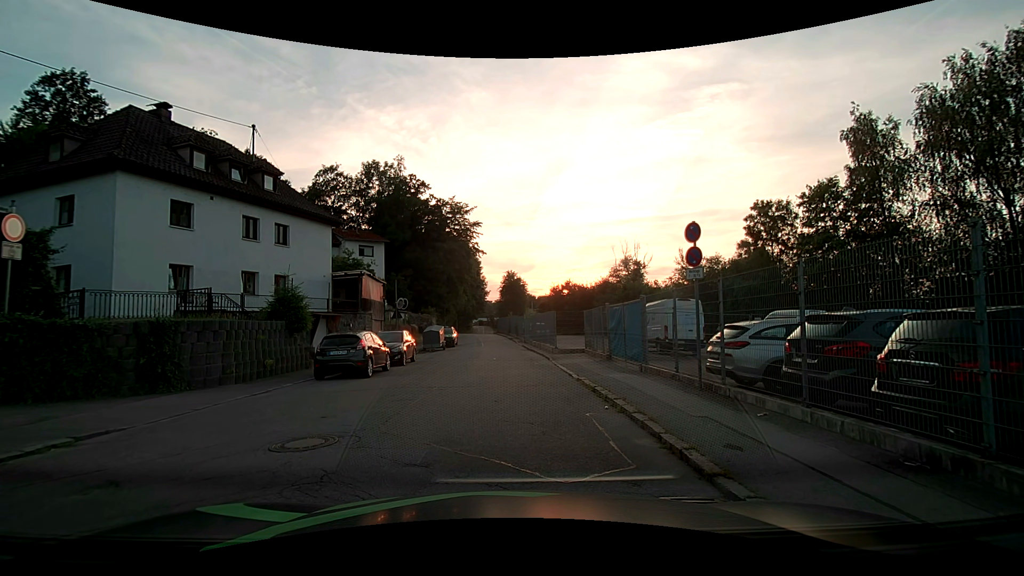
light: Day
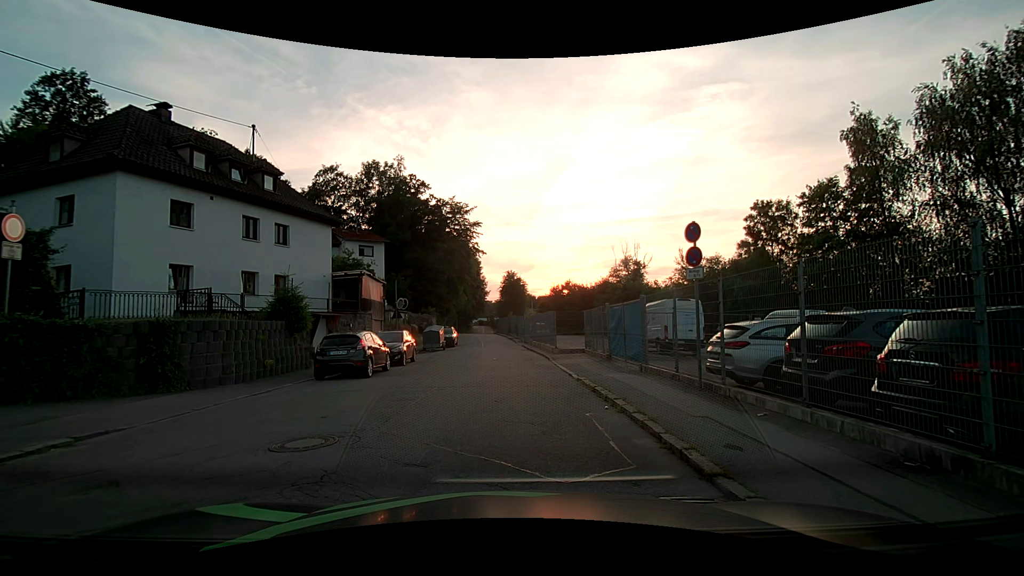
(0.0, 0.0) m; 0°
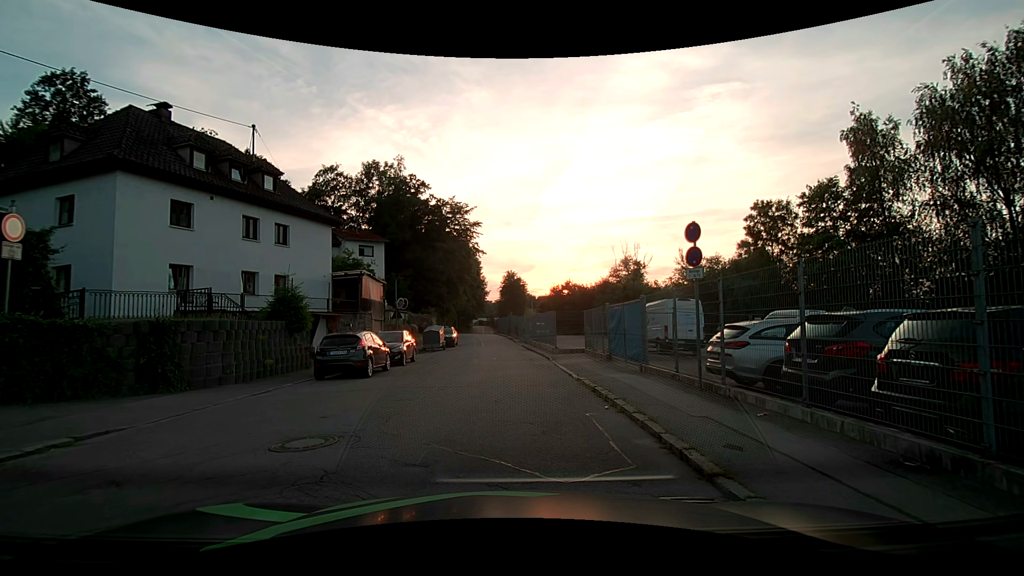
(0.0, 0.0) m; 0°
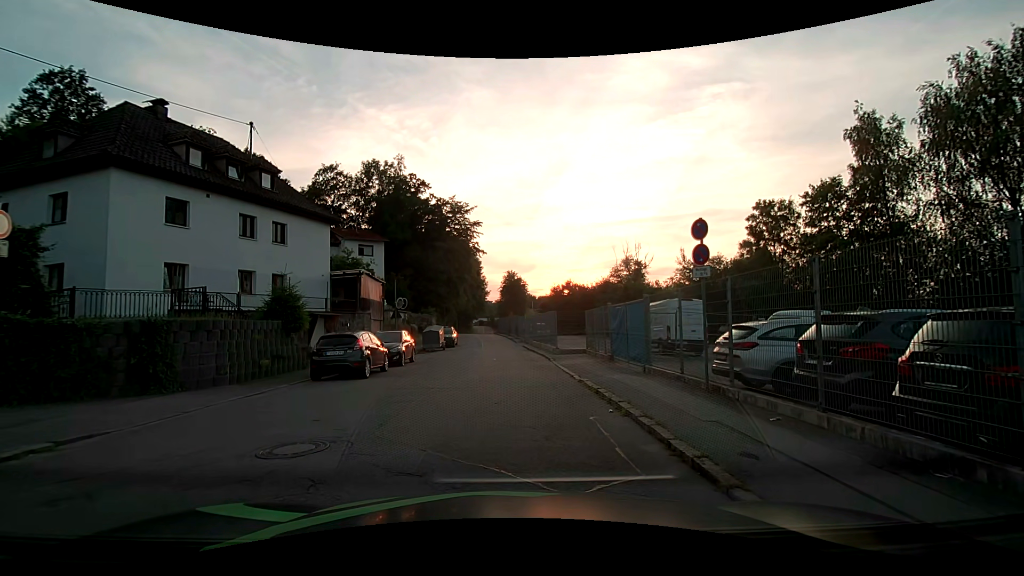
(0.0, +0.3) m; 0°
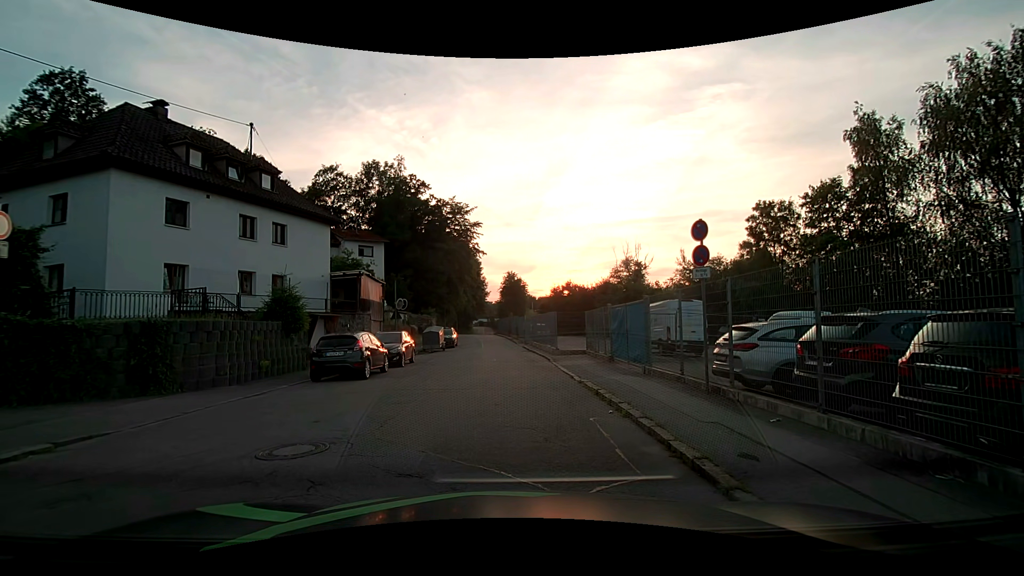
(0.0, +0.1) m; 0°
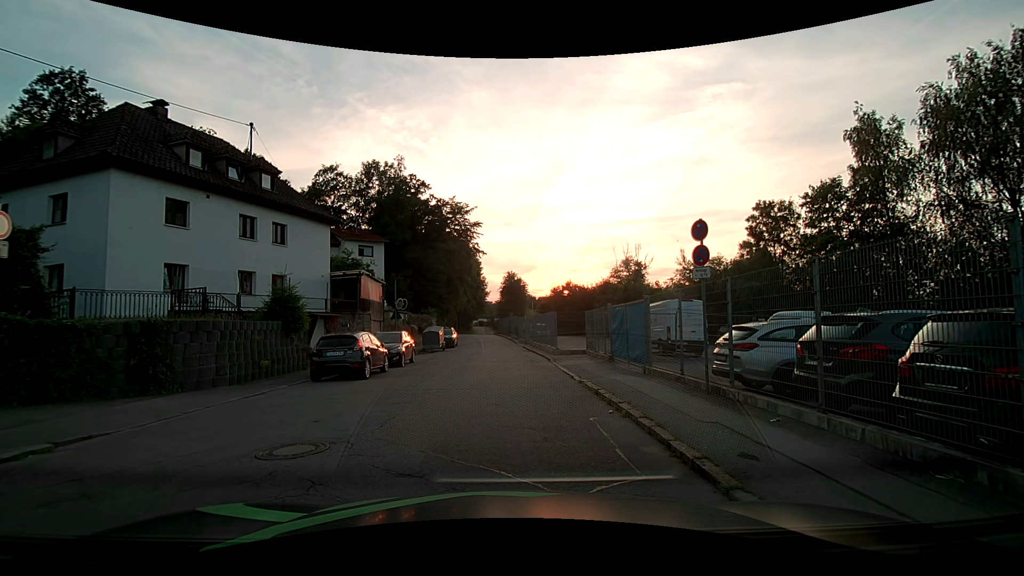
(0.0, 0.0) m; 0°
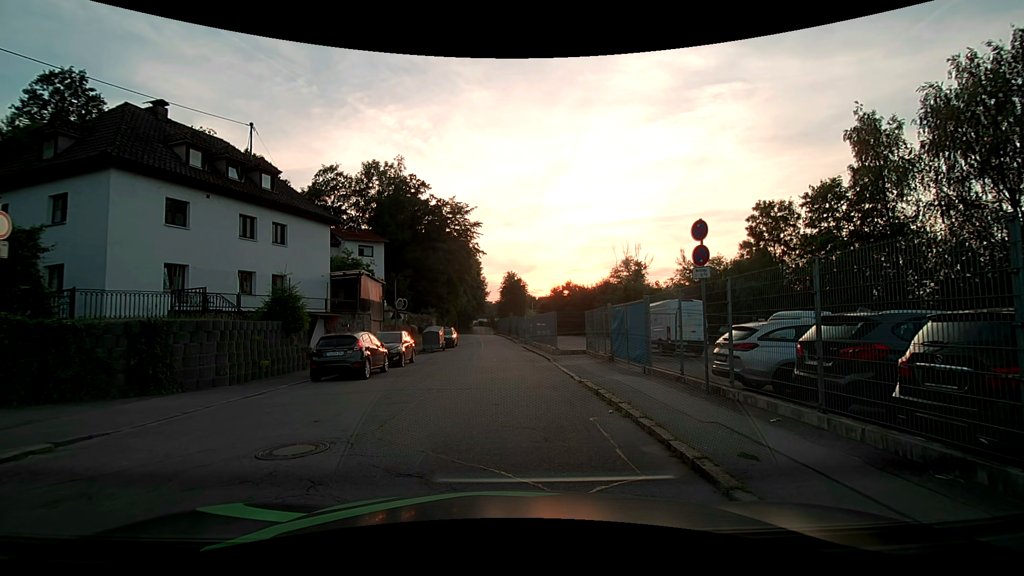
(0.0, 0.0) m; 0°
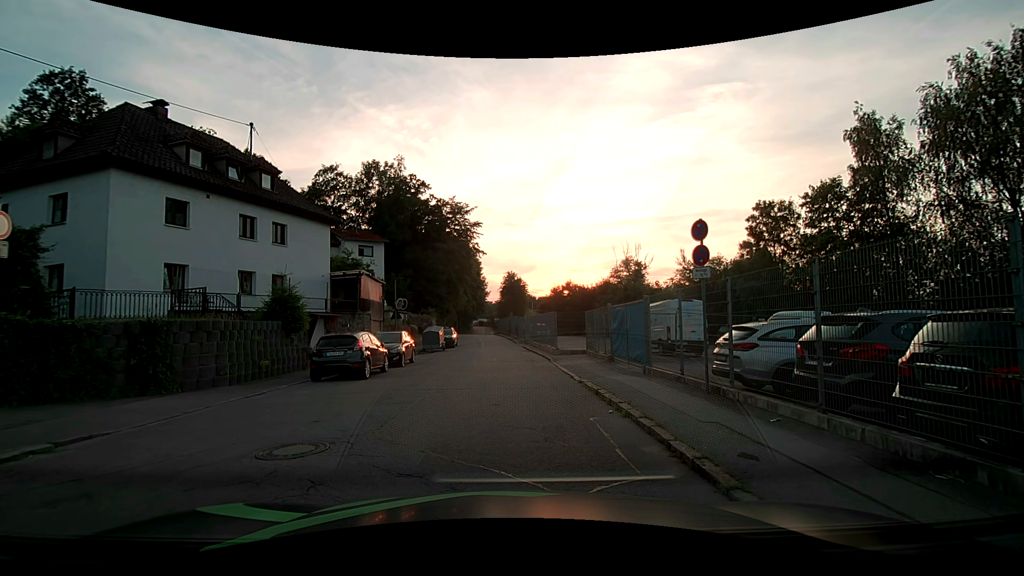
(0.0, 0.0) m; 0°
(0, +10) (0, +20) (0, +30) (-1, +40) (-1, +50) (-2, +60) (-3, +70) (-4, +80) (-5, +90) (-5, +100) m
